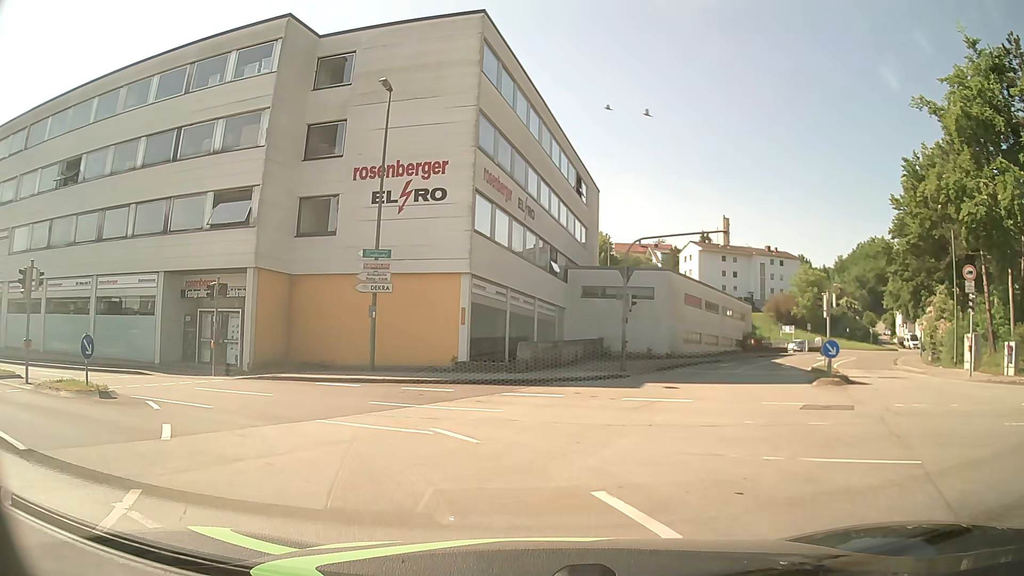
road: tertiary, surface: asphalt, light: Day
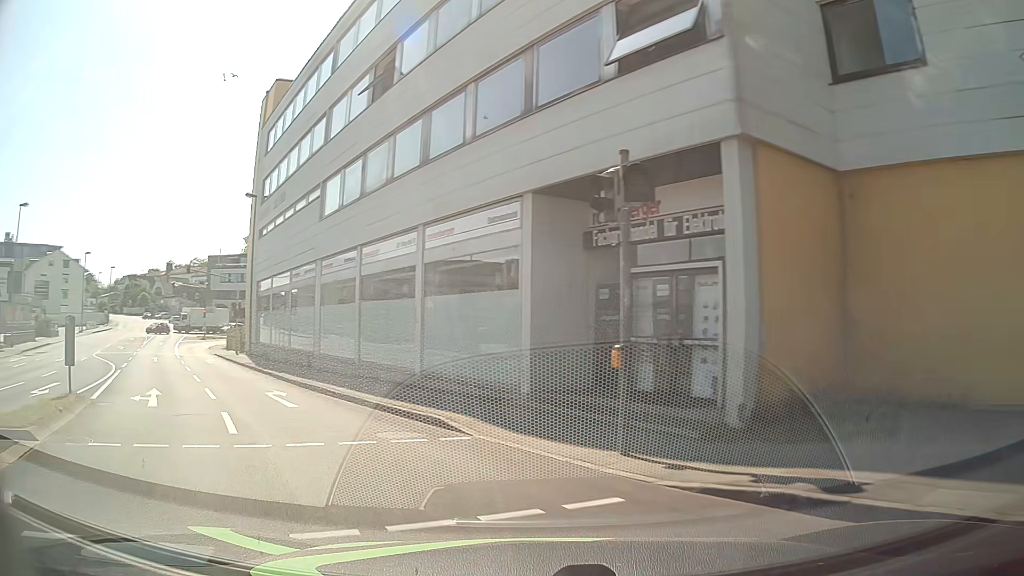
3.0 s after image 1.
(-5.1, +16.0) m; -43°
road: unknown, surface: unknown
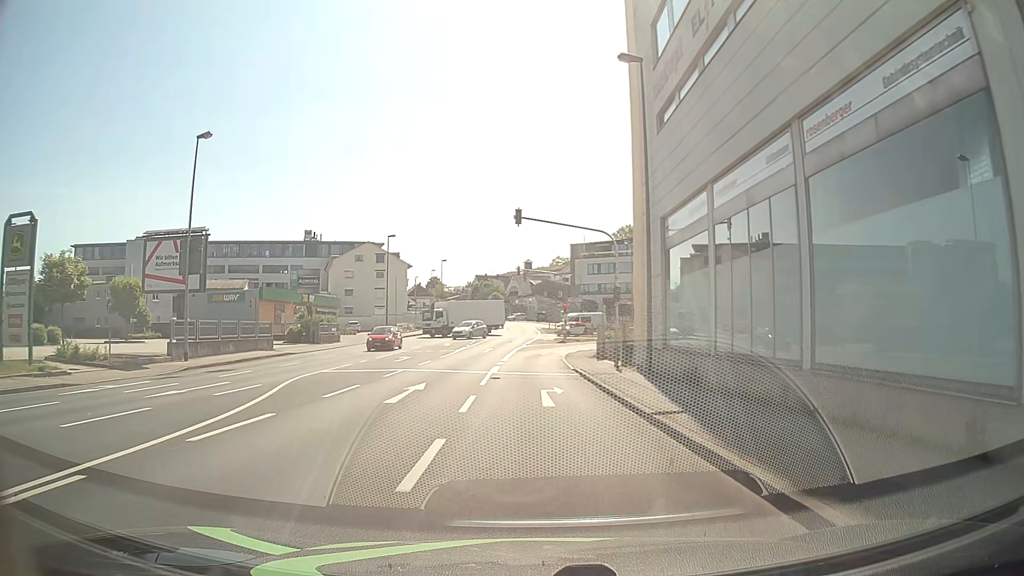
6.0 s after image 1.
(-9.1, +20.5) m; -32°
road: tertiary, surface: asphalt
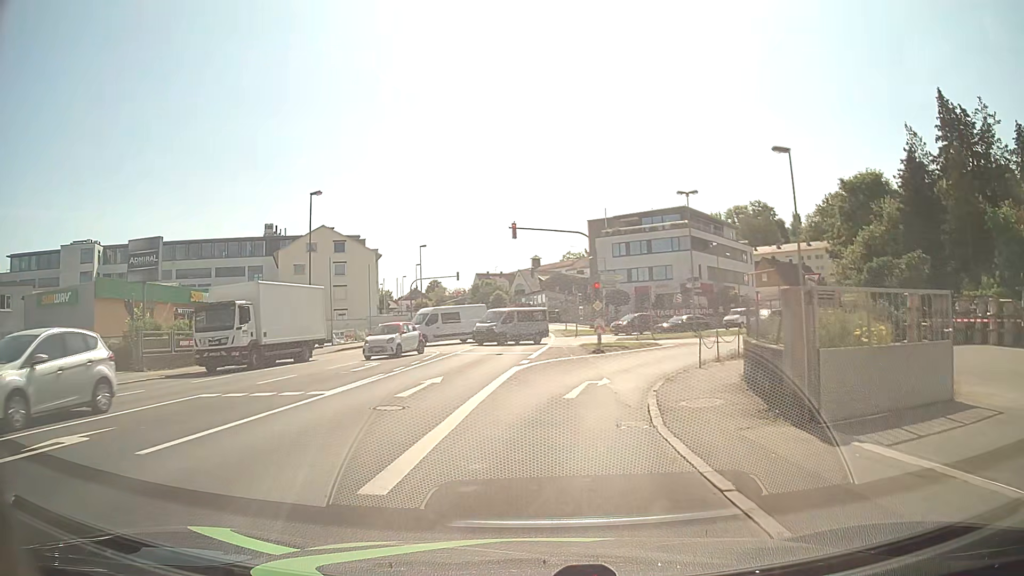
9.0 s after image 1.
(0.0, +25.9) m; -2°
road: tertiary_link
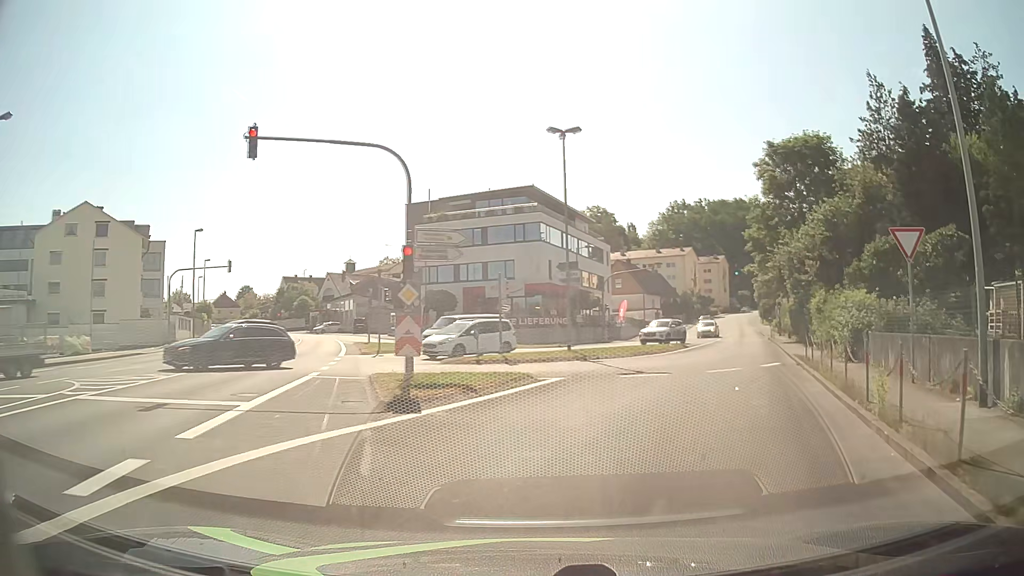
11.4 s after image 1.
(+1.6, +18.4) m; +16°
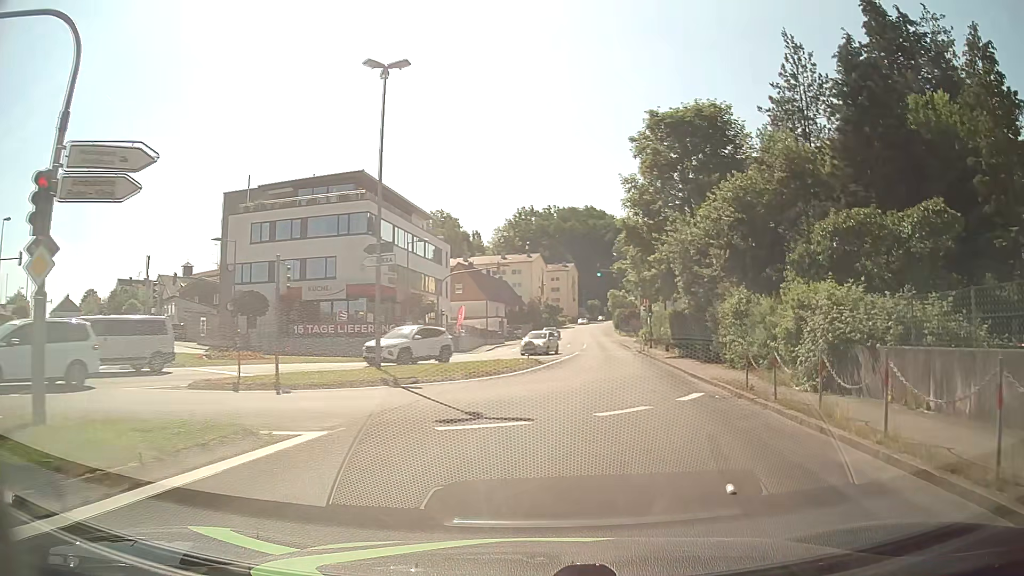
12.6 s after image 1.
(+1.1, +9.0) m; +13°
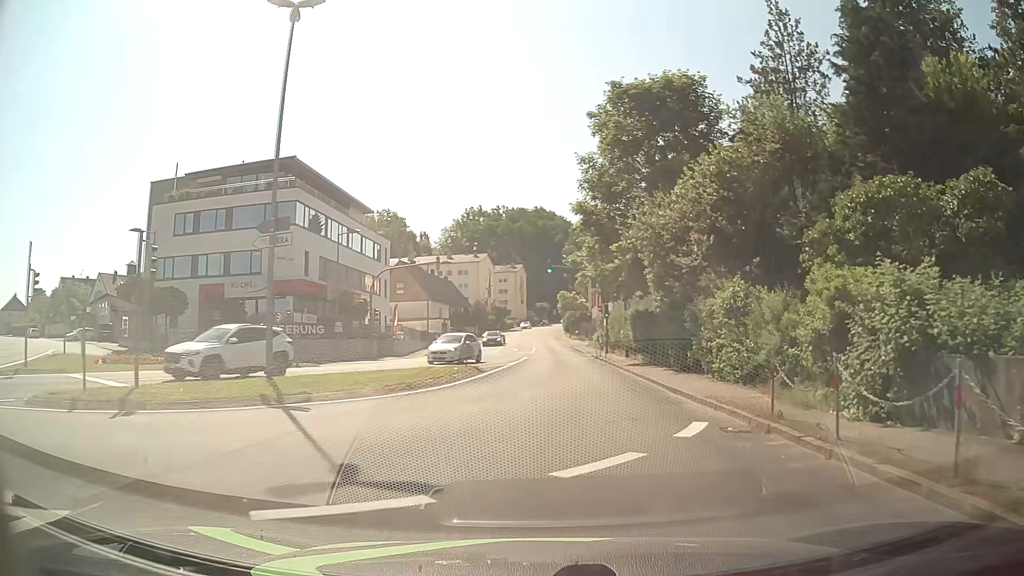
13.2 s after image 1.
(+0.2, +4.9) m; +4°
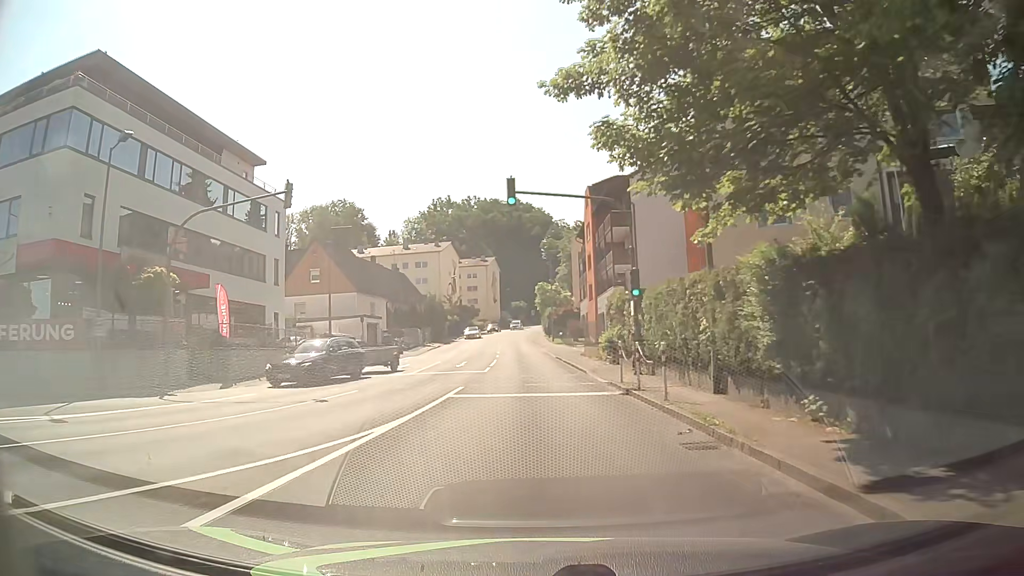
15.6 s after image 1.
(+1.0, +23.1) m; +2°
(0, +10) (0, +20) (0, +30) (0, +40) (-1, +50) (-1, +60) (-1, +70) (-2, +80) (-2, +90) (-1, +100) m
